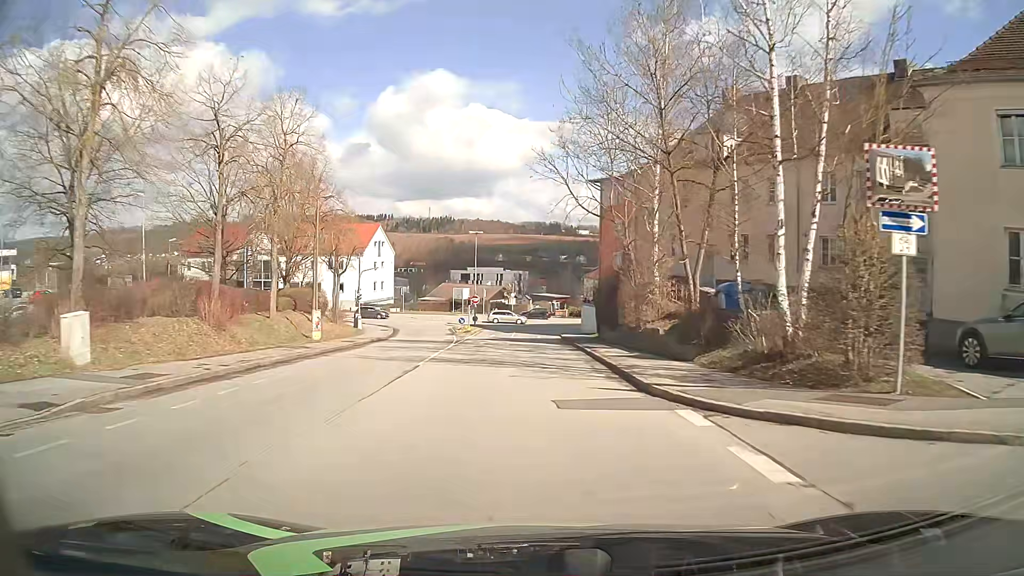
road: residential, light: Day
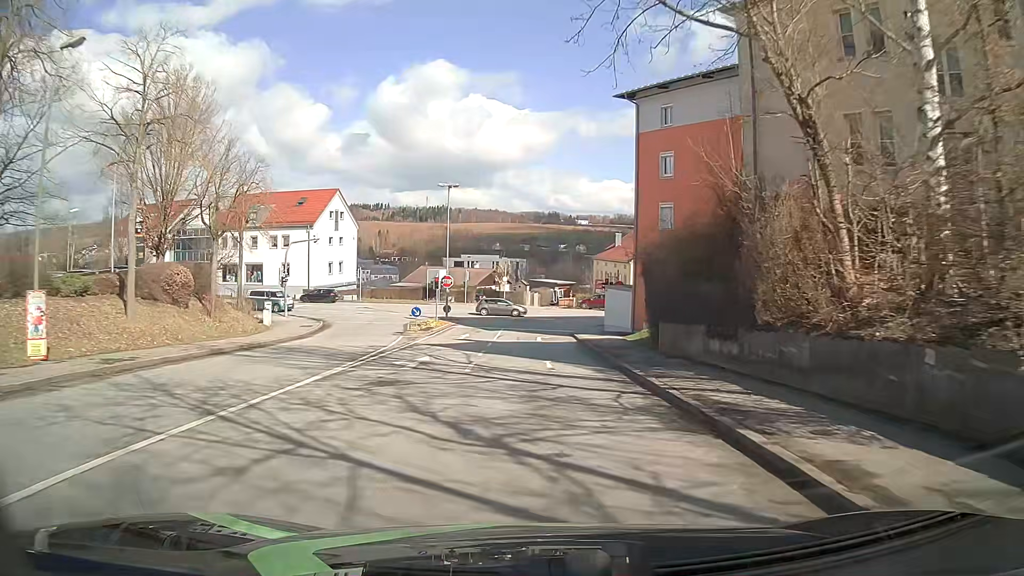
(0.0, +22.2) m; +1°
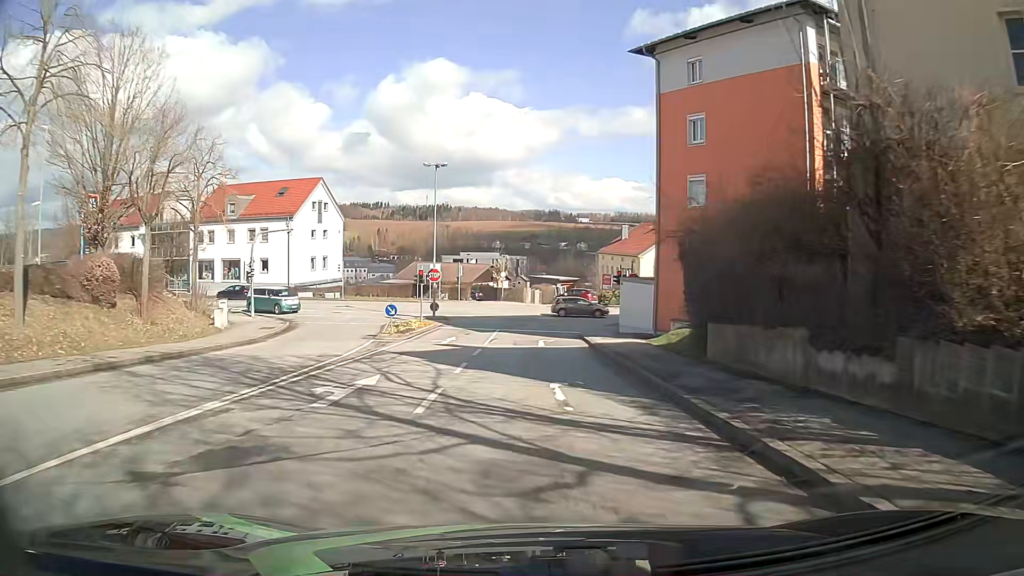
(-0.1, +6.8) m; 0°
